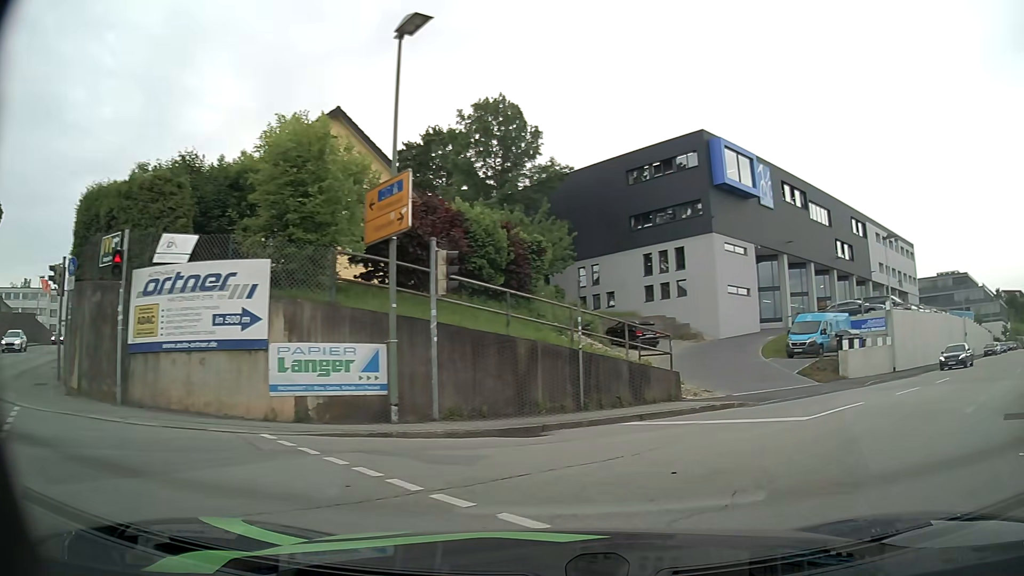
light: Day
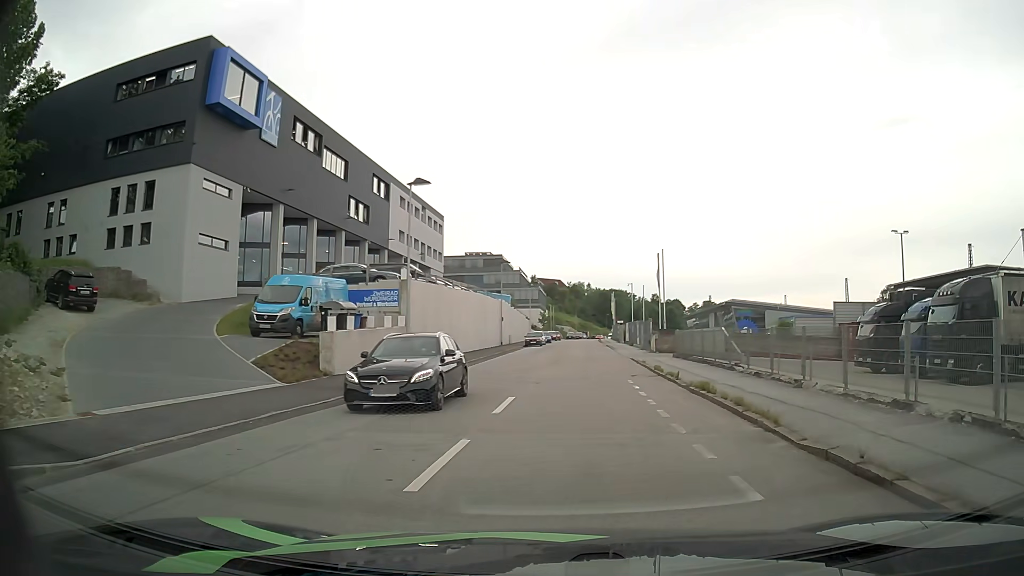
(+4.9, +10.5) m; +44°
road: residential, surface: asphalt
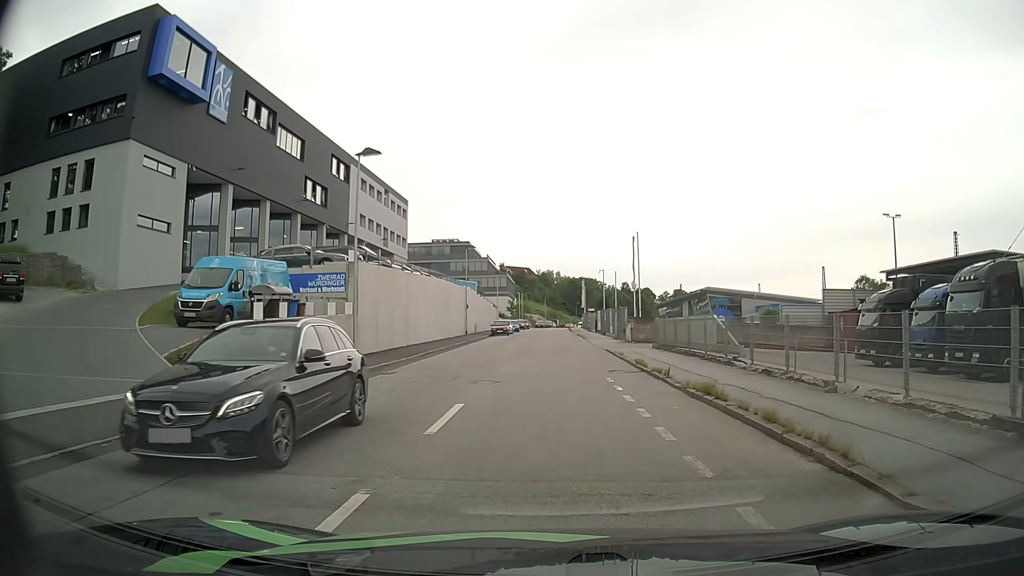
(+0.1, +3.5) m; +2°
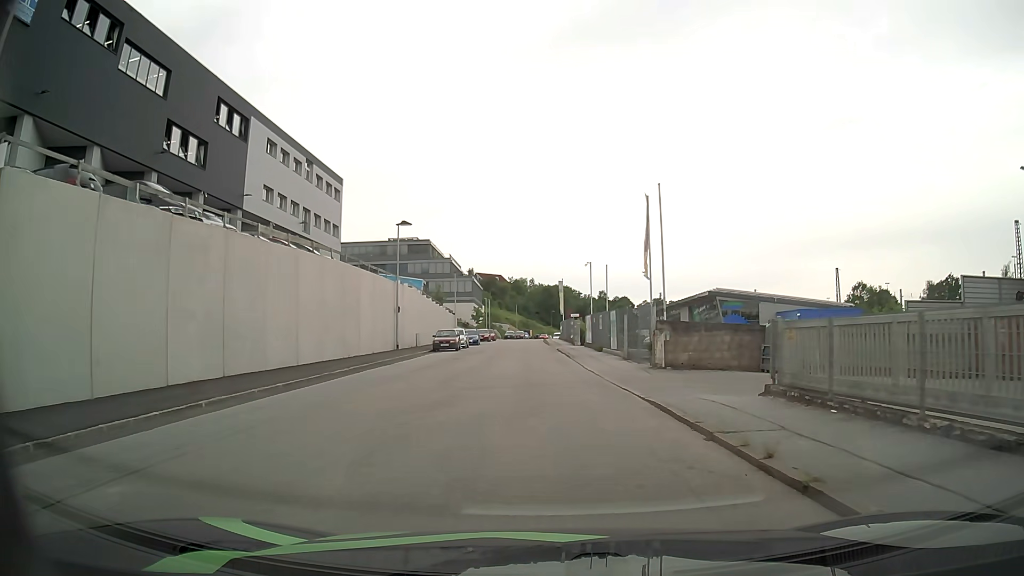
(+0.3, +19.5) m; +2°
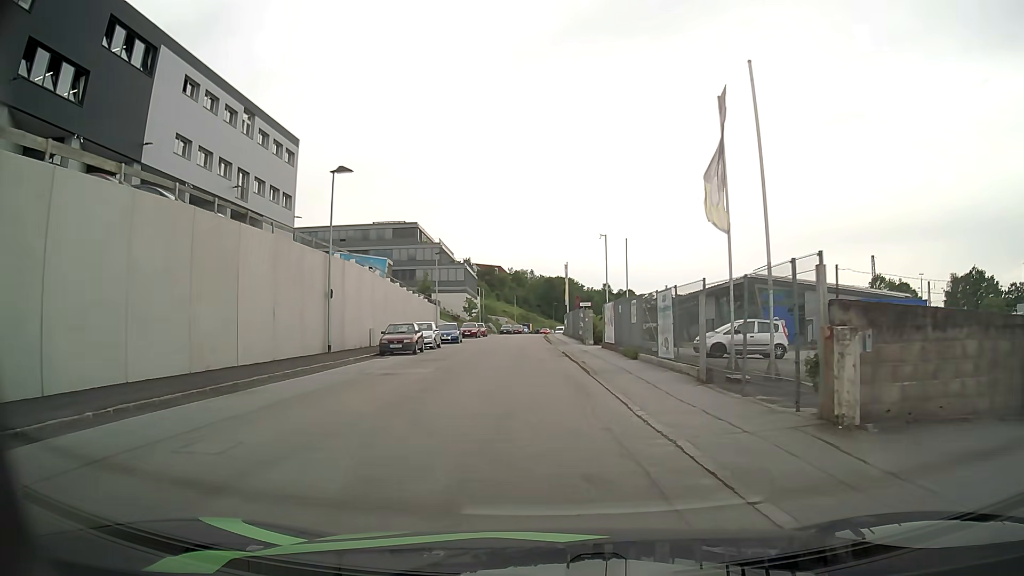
(+0.1, +14.2) m; 0°
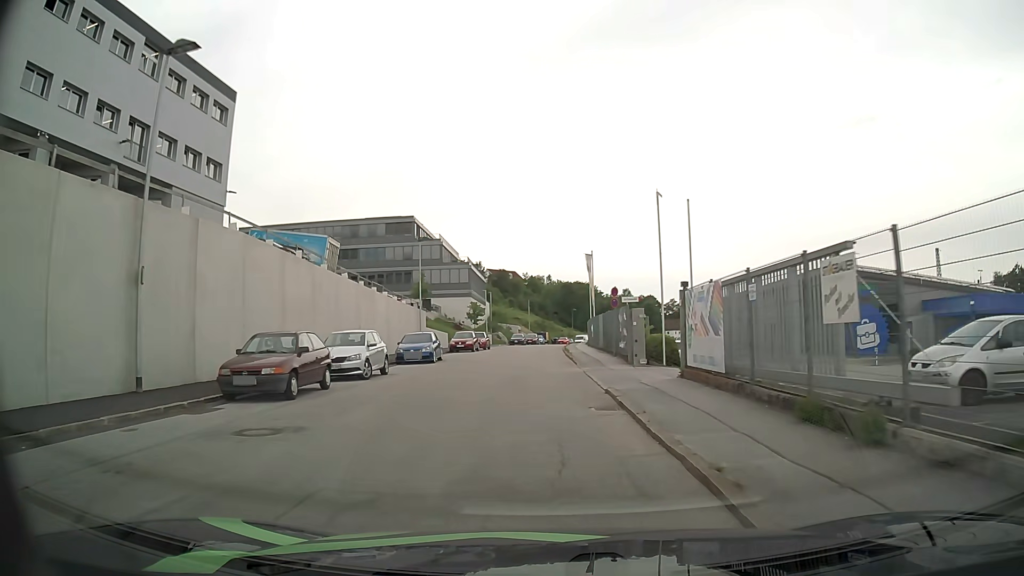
(-0.1, +16.1) m; -1°
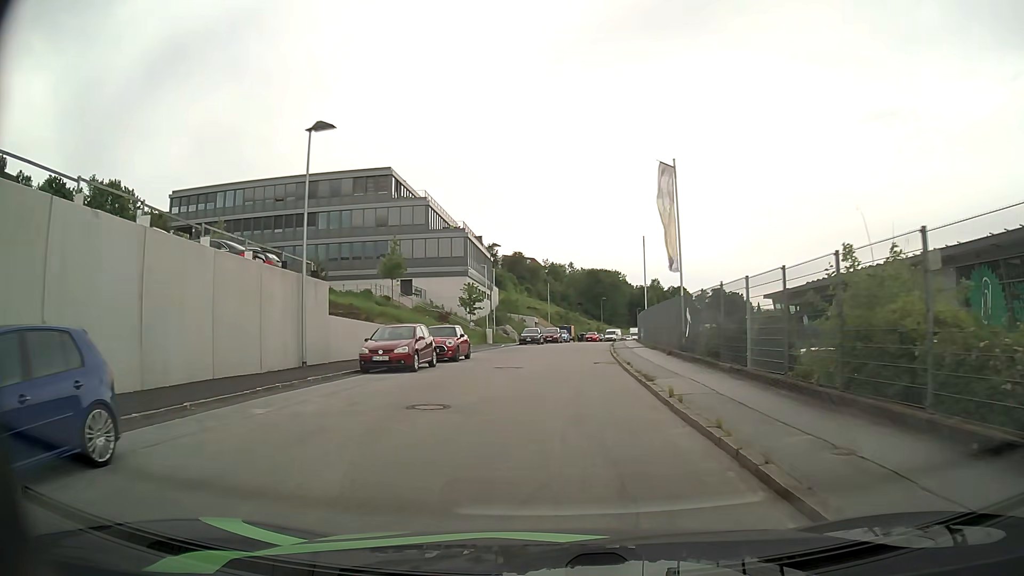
(-0.5, +27.2) m; -2°
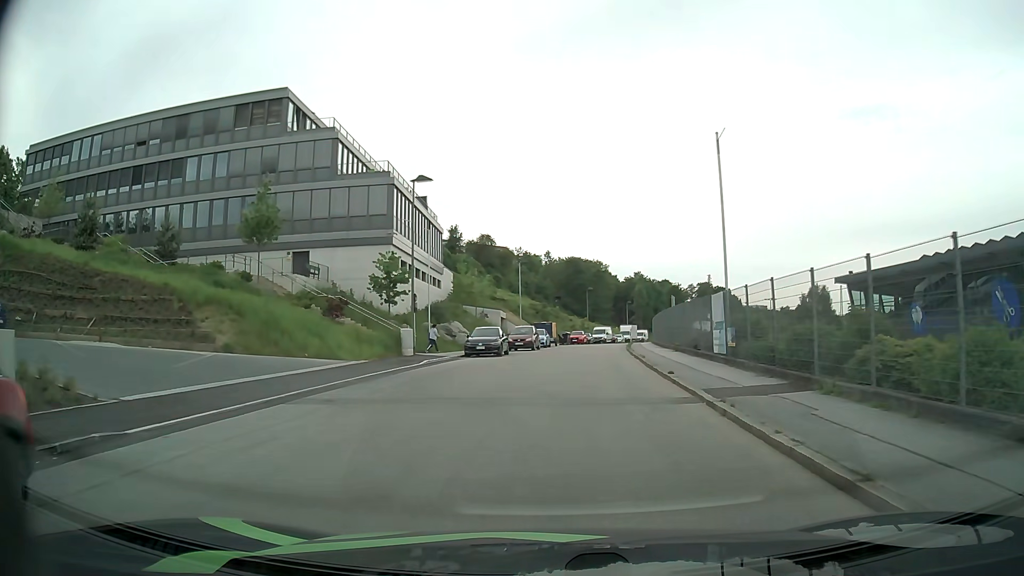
(+0.3, +25.2) m; +2°
(0, +10) (+1, +20) (+1, +30) (+2, +40) (+4, +50) (+5, +60) (+7, +70) (+8, +79) (+10, +89) (+13, +99) m
